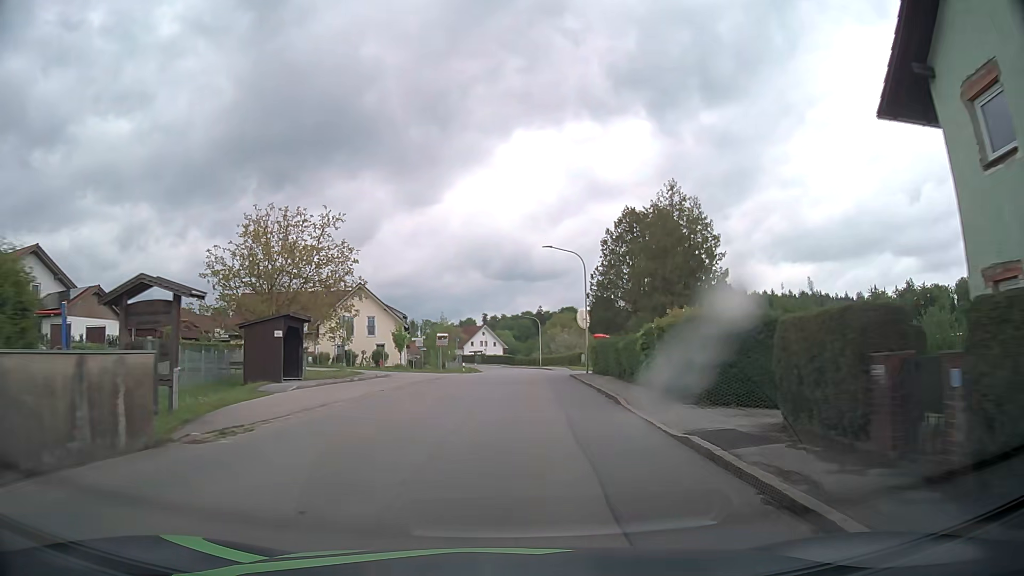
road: tertiary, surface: asphalt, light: Day
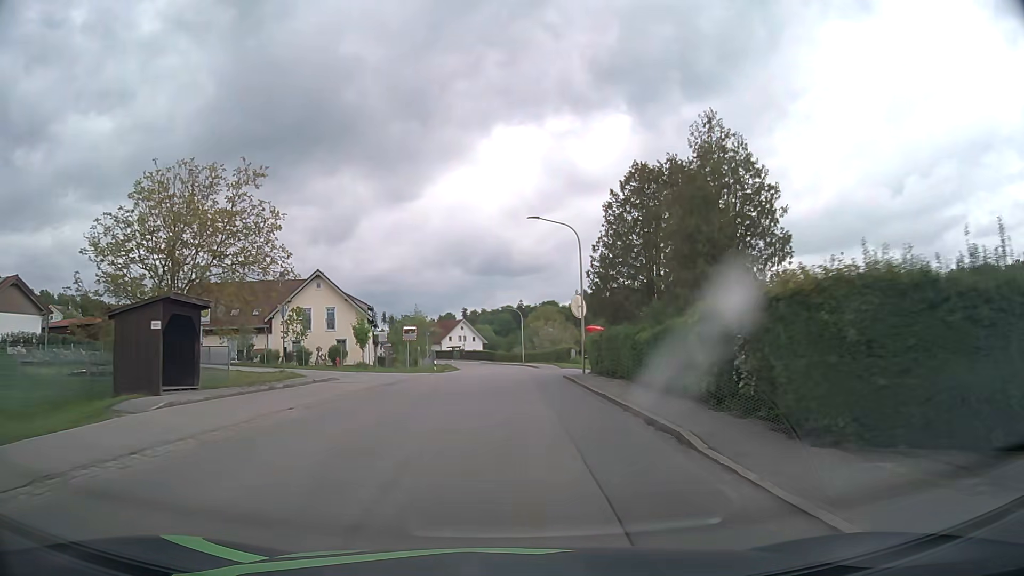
(+0.1, +8.1) m; +2°
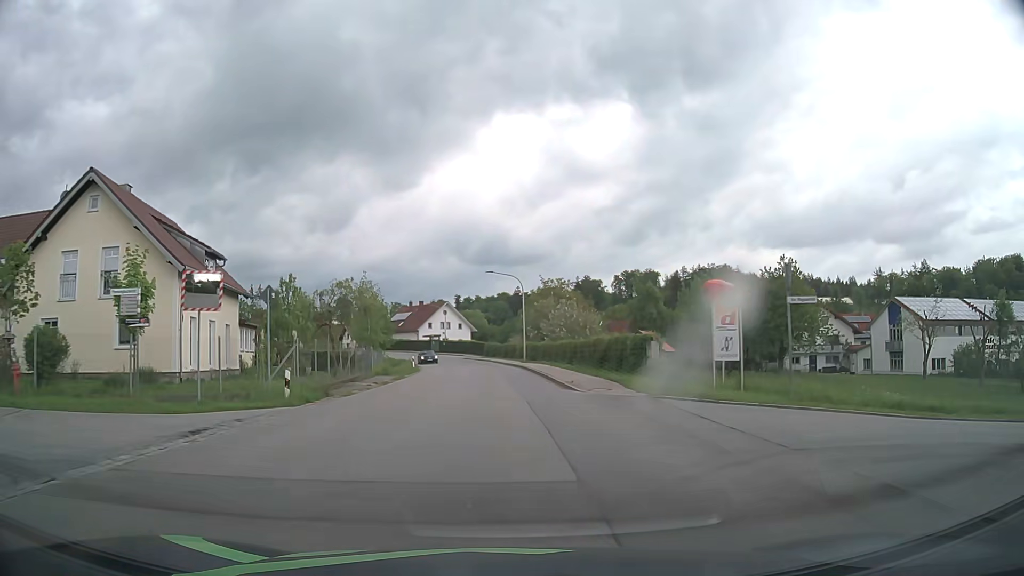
(+0.3, +32.3) m; 0°
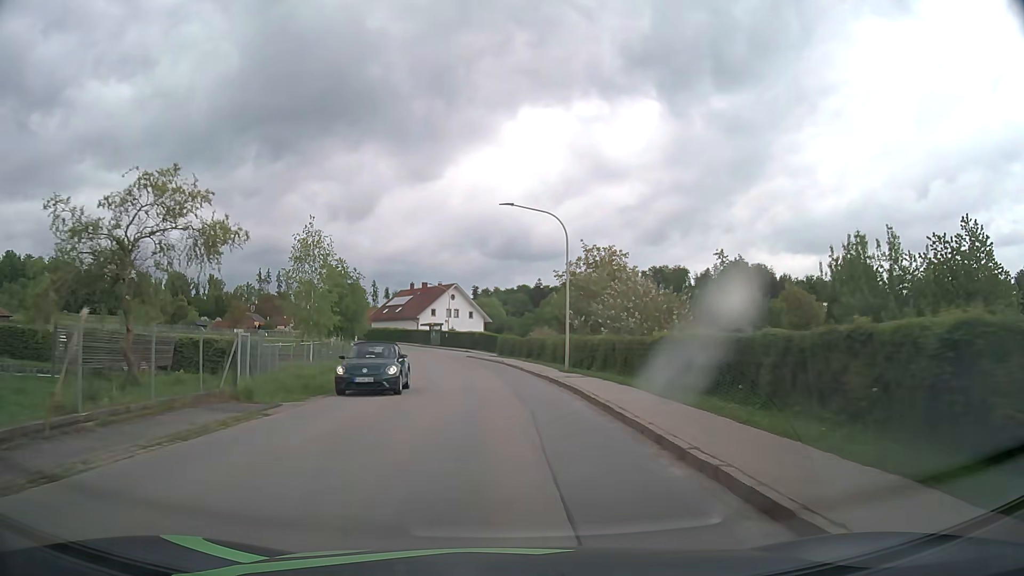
(-0.3, +24.3) m; -2°
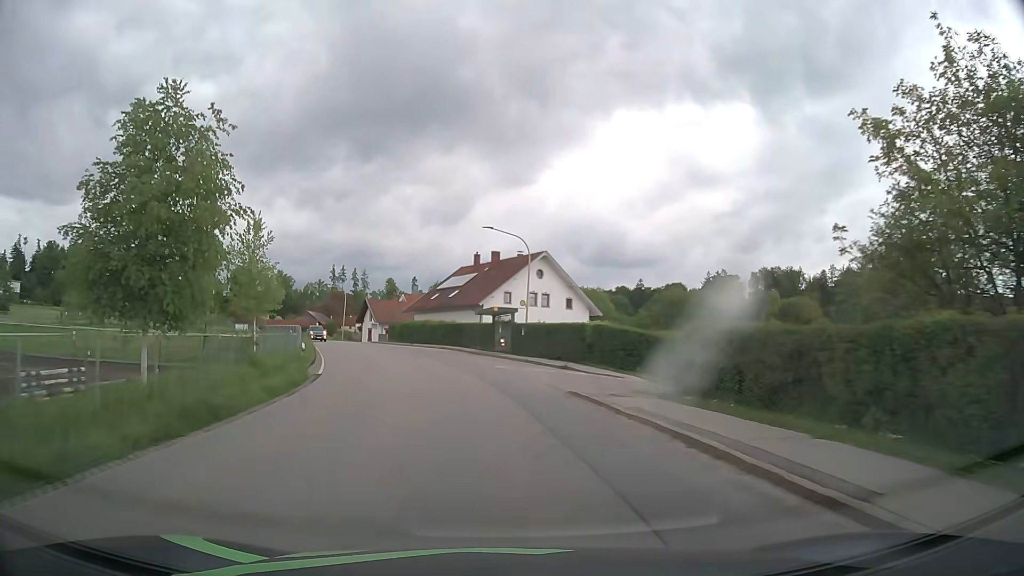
(-2.4, +40.1) m; -8°
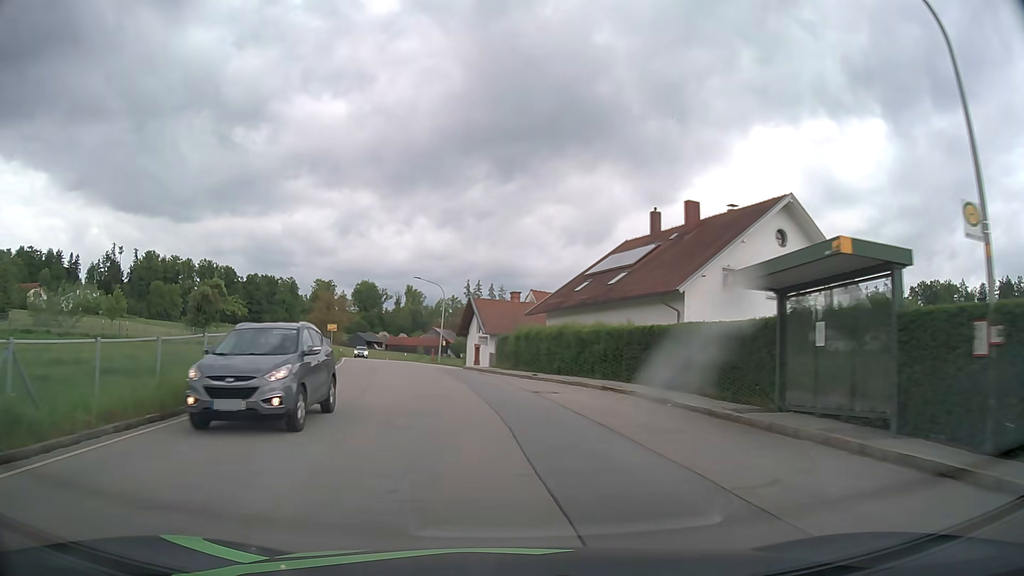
(-3.3, +31.2) m; -12°
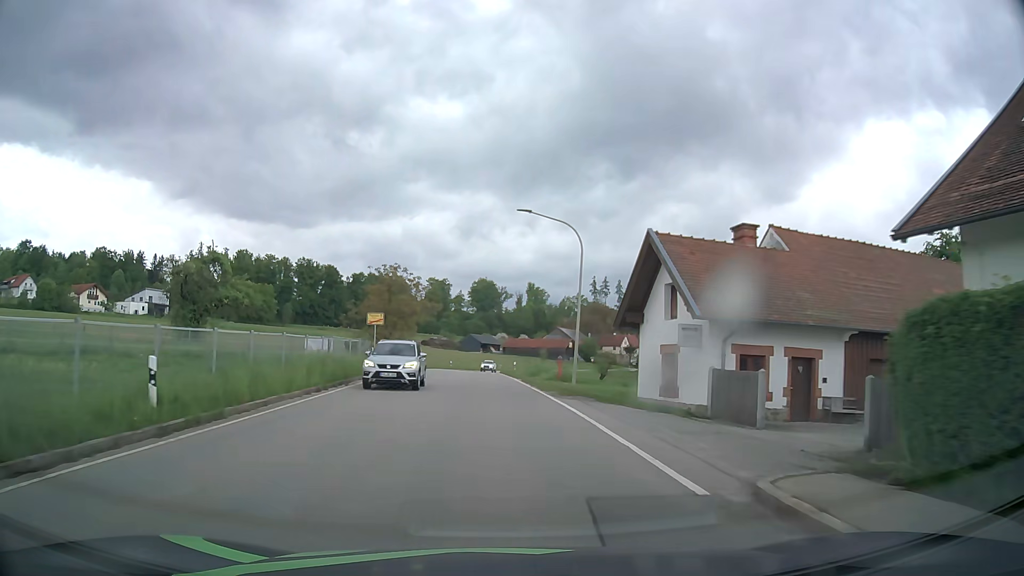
(-3.1, +31.1) m; -11°
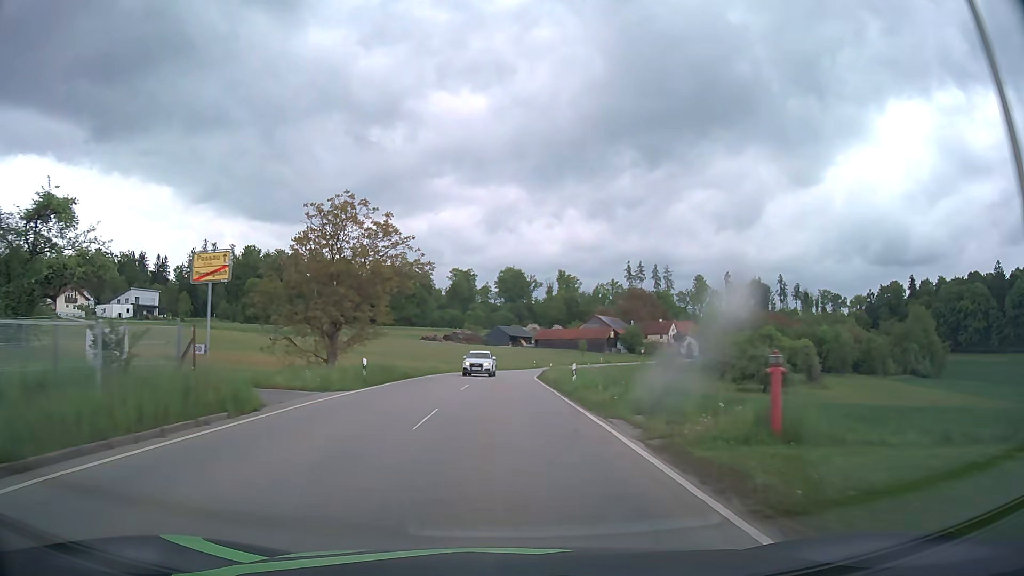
(-0.5, +25.2) m; -2°
(0, +10) (0, +20) (0, +30) (0, +40) (0, +50) (+1, +60) (+2, +70) (+4, +80) (+6, +89) (+9, +99) m
